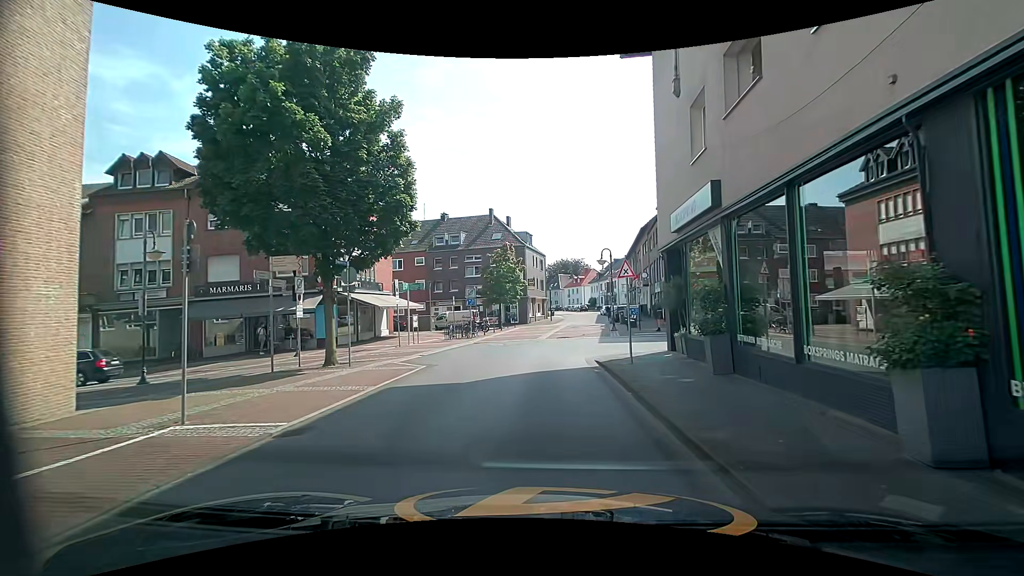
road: residential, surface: asphalt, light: Day
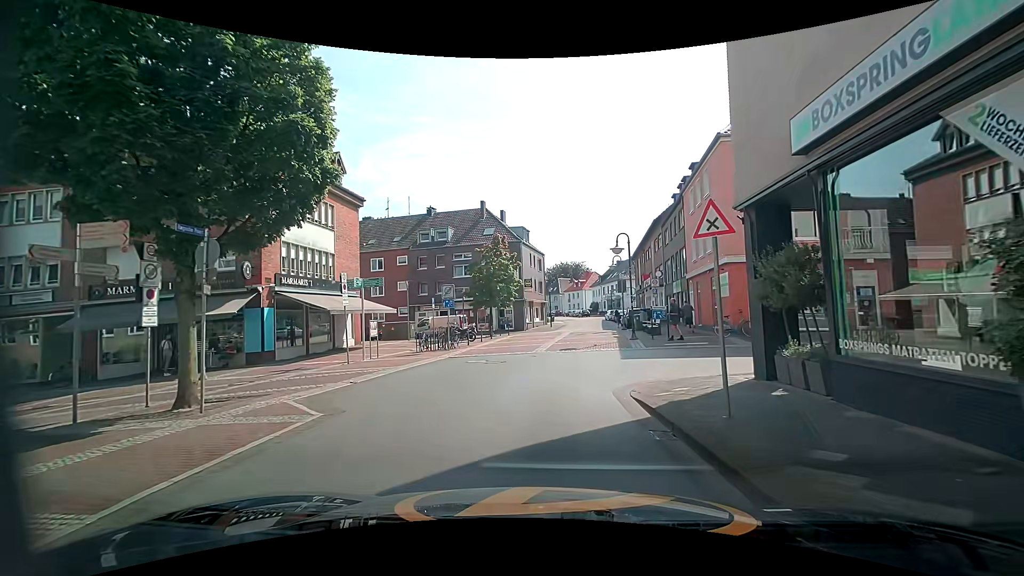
(-0.2, +7.1) m; -1°
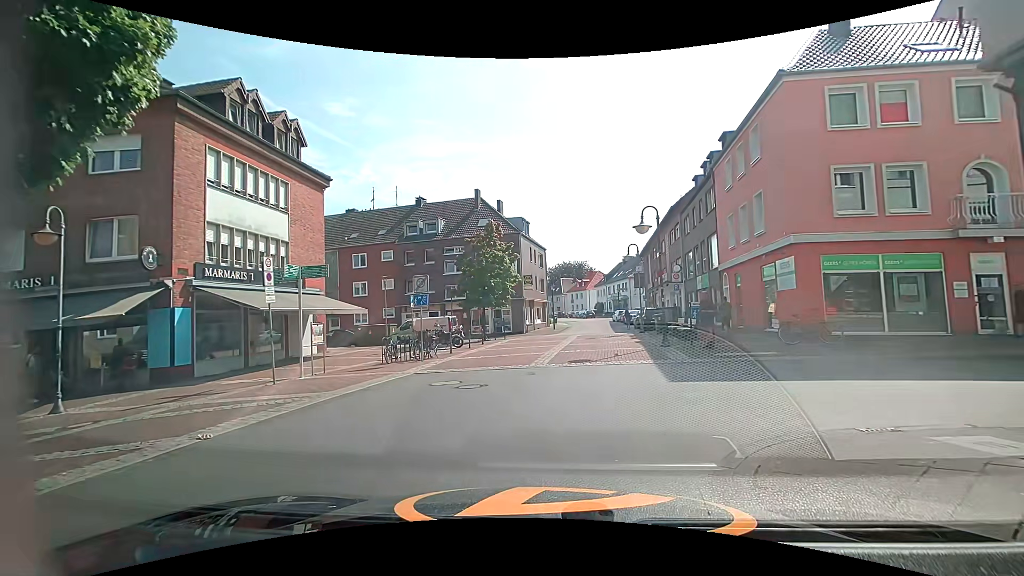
(+0.1, +5.7) m; +2°
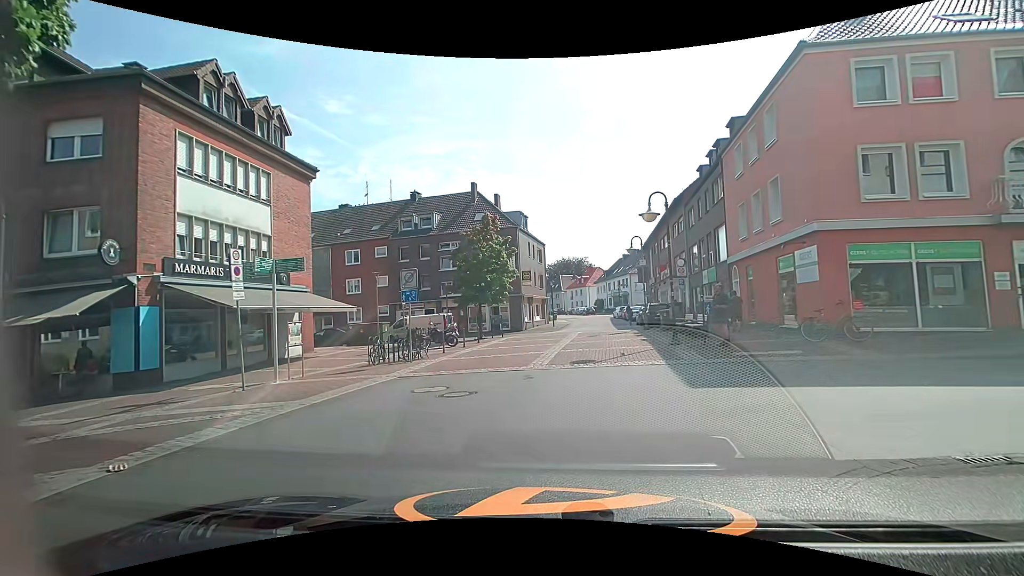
(0.0, +1.4) m; 0°
